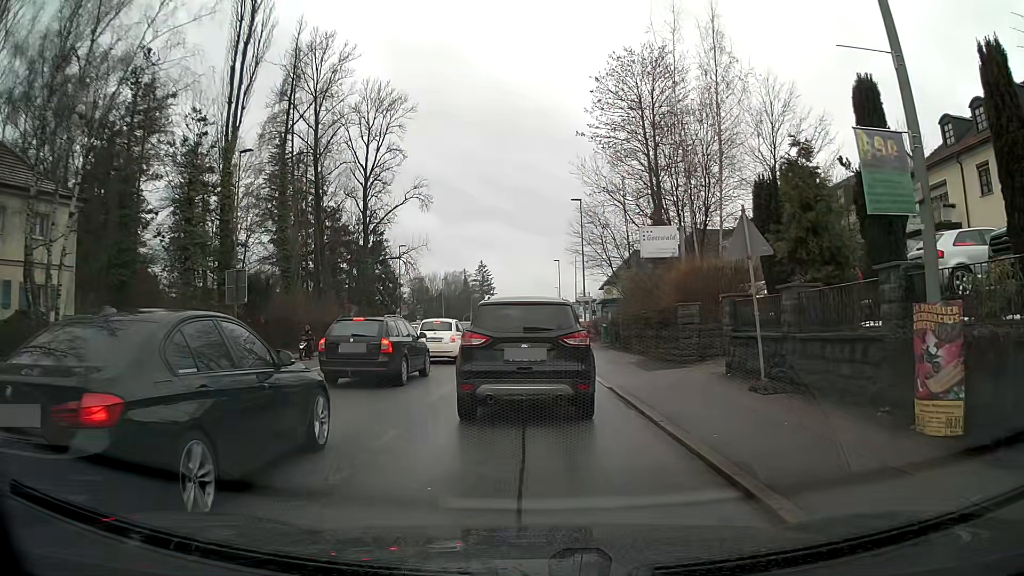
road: tertiary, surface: asphalt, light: Day
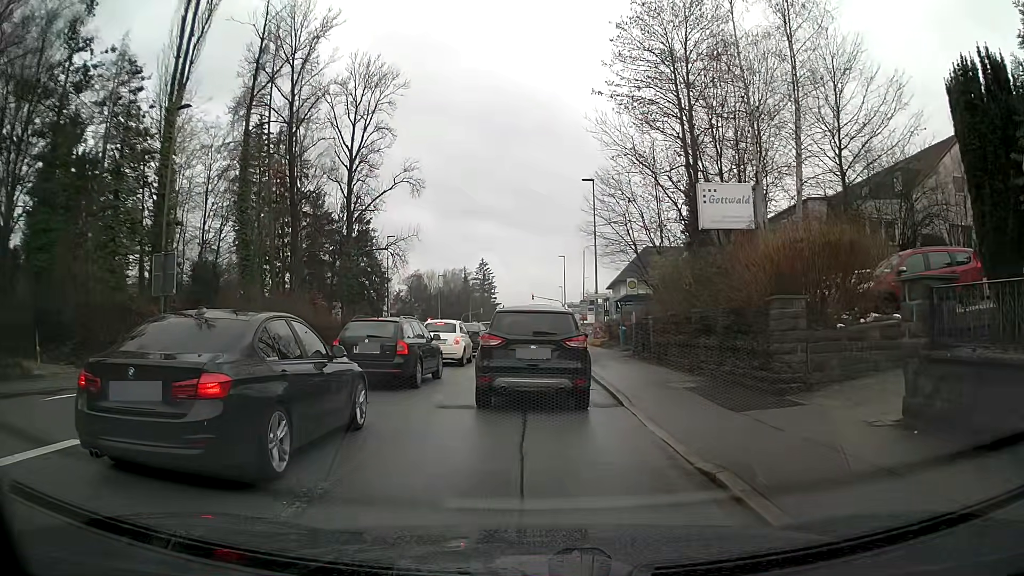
(0.0, +7.4) m; +1°
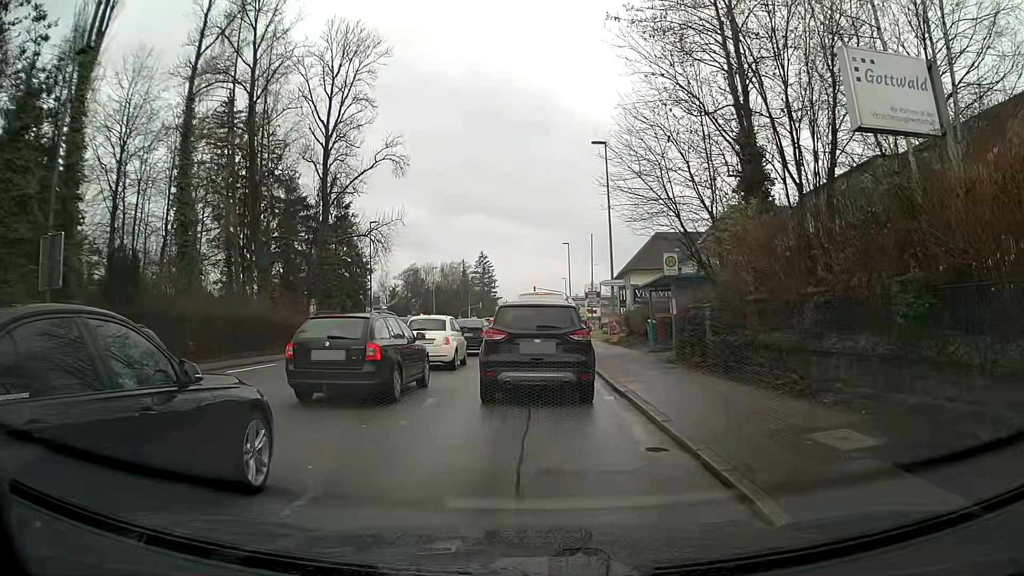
(-0.1, +7.4) m; 0°
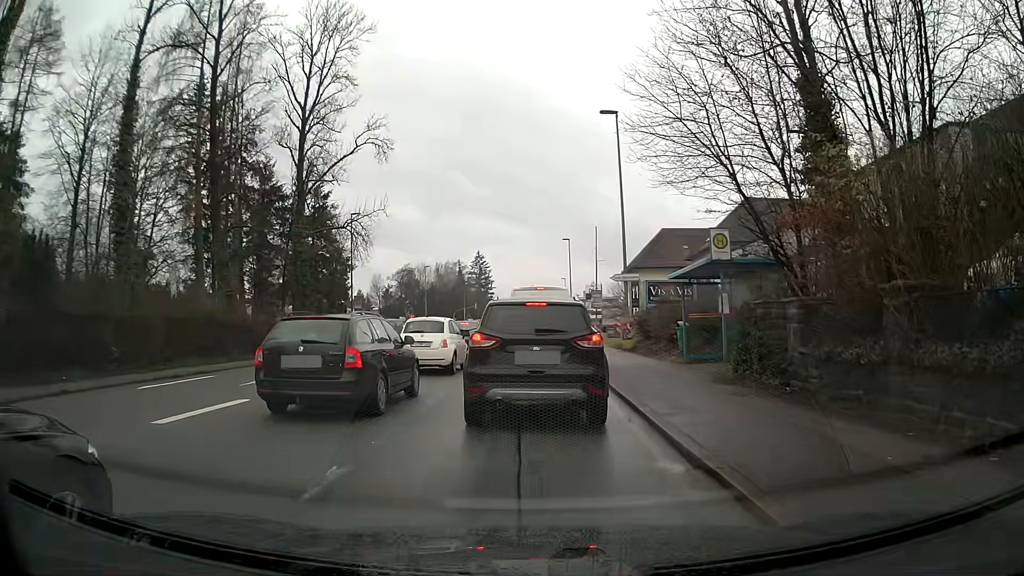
(0.0, +5.5) m; -2°
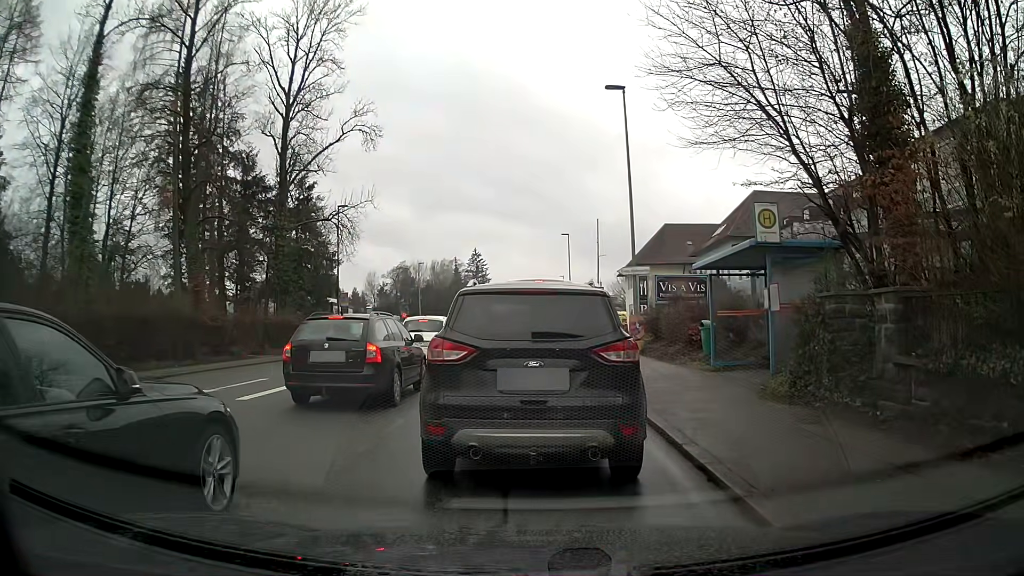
(0.0, +2.9) m; 0°
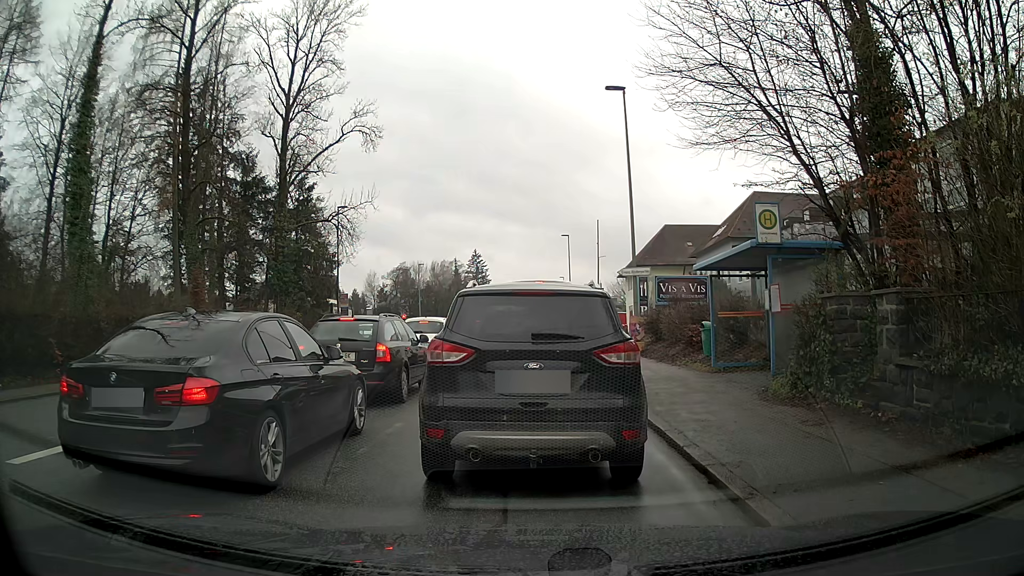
(0.0, +0.1) m; 0°
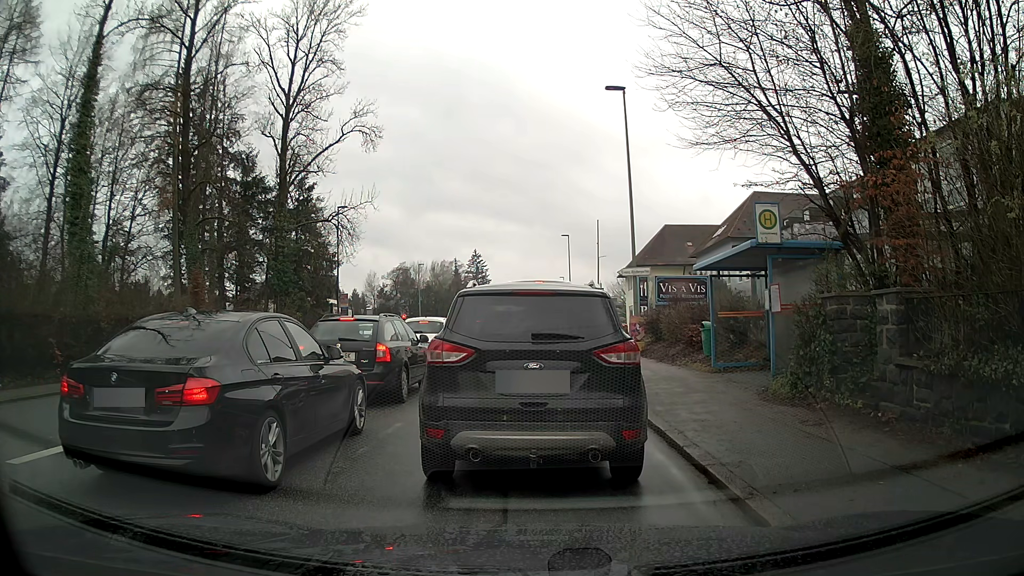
(0.0, 0.0) m; 0°
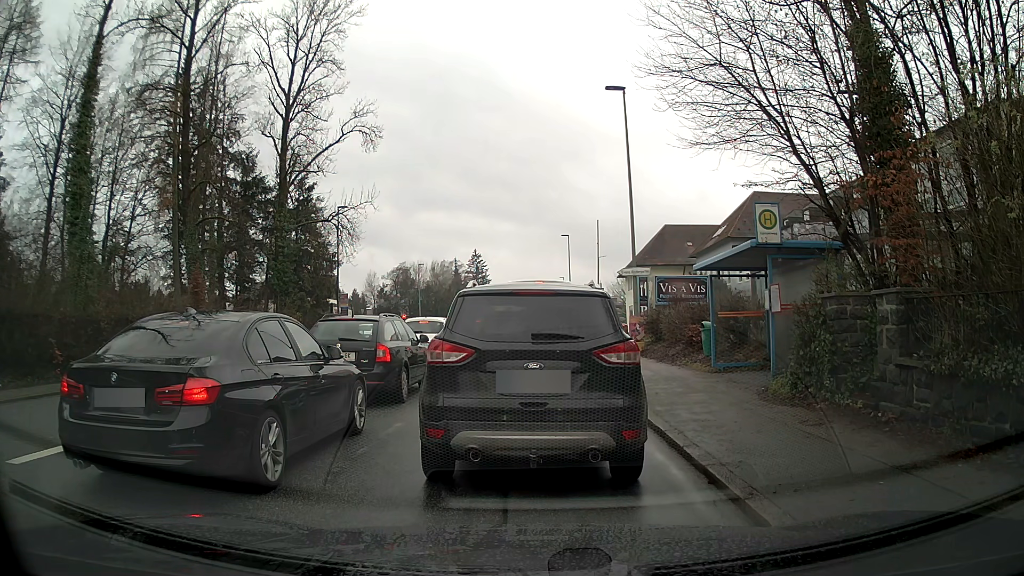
(0.0, 0.0) m; 0°
(0, +10) (+1, +20) (+1, +30) (+1, +40) (+1, +50) (+2, +60) (+2, +70) (+2, +80) (+4, +90) (+13, +94) m
